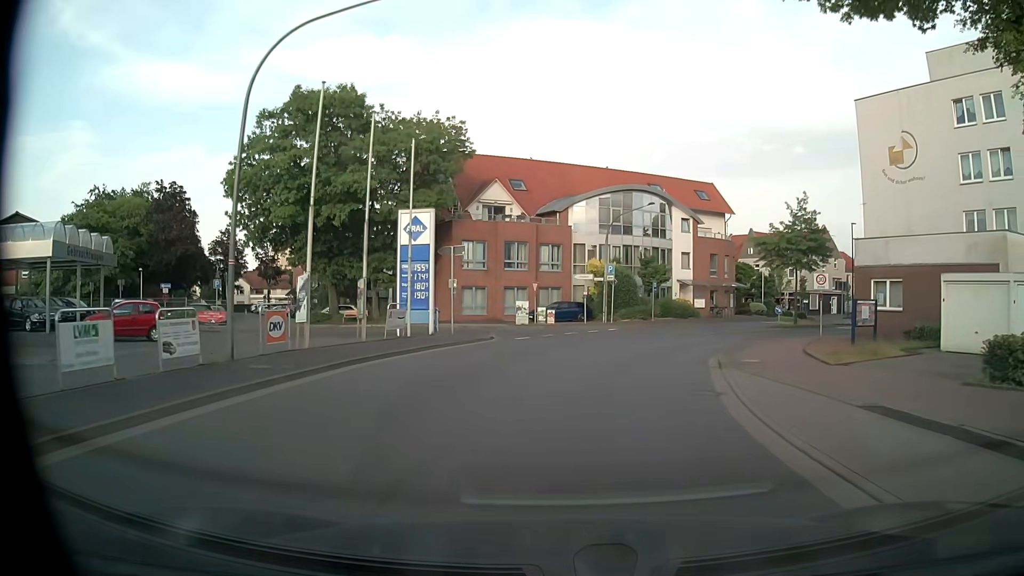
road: tertiary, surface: asphalt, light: Day
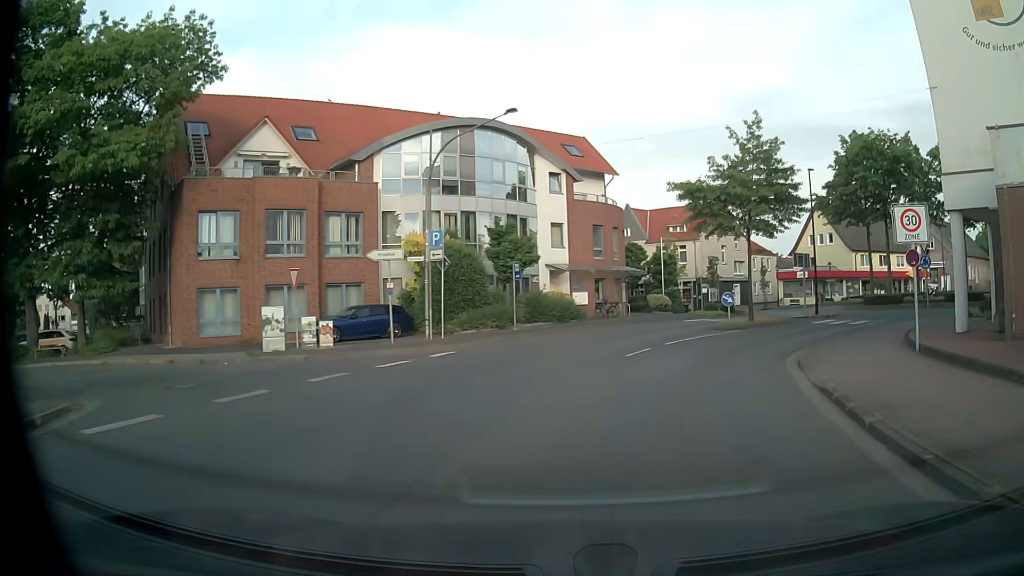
(+1.8, +20.1) m; +13°
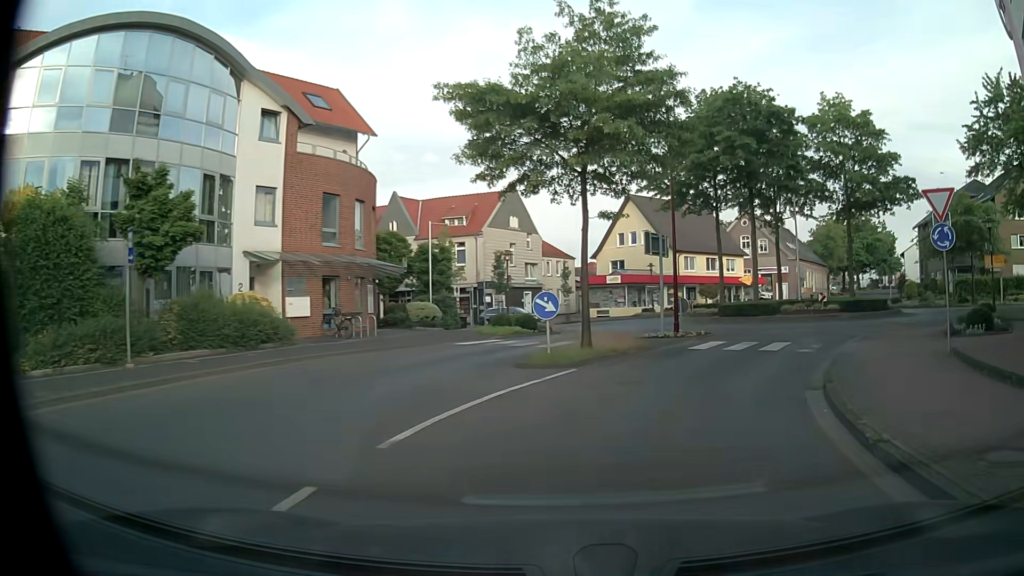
(+2.3, +14.5) m; +18°
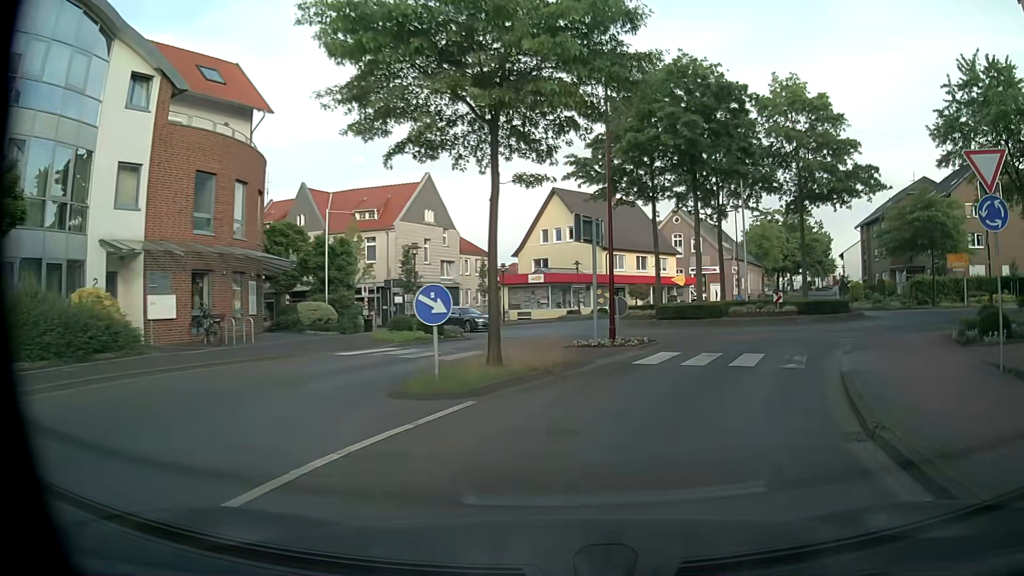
(+0.3, +4.6) m; +6°
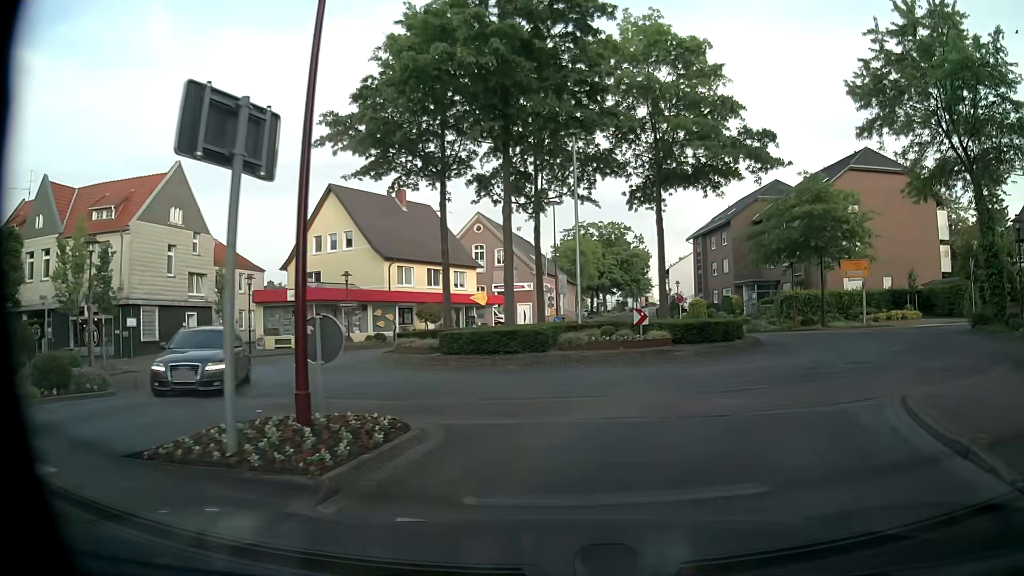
(+1.8, +11.6) m; +18°
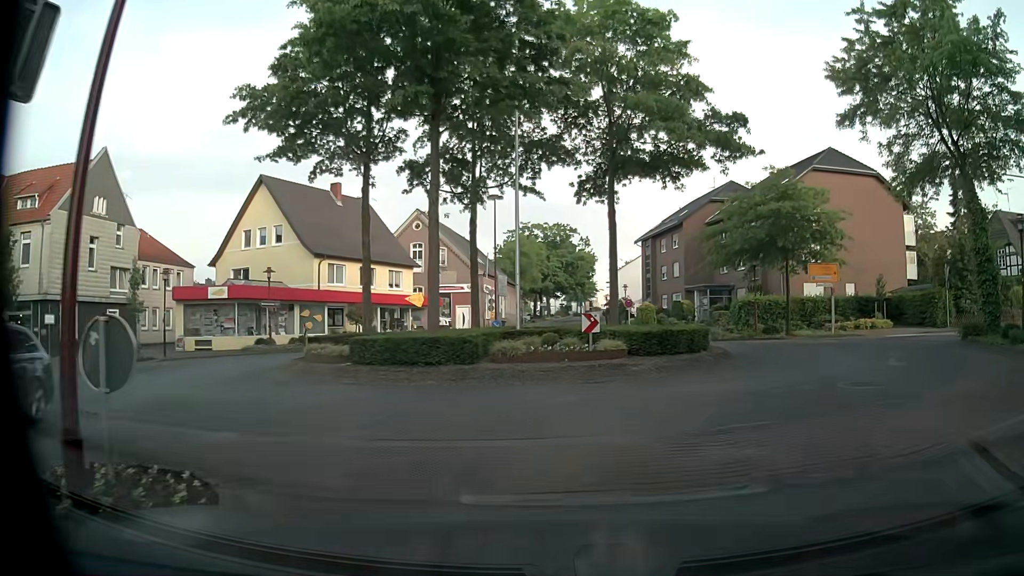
(+0.1, +3.2) m; +3°
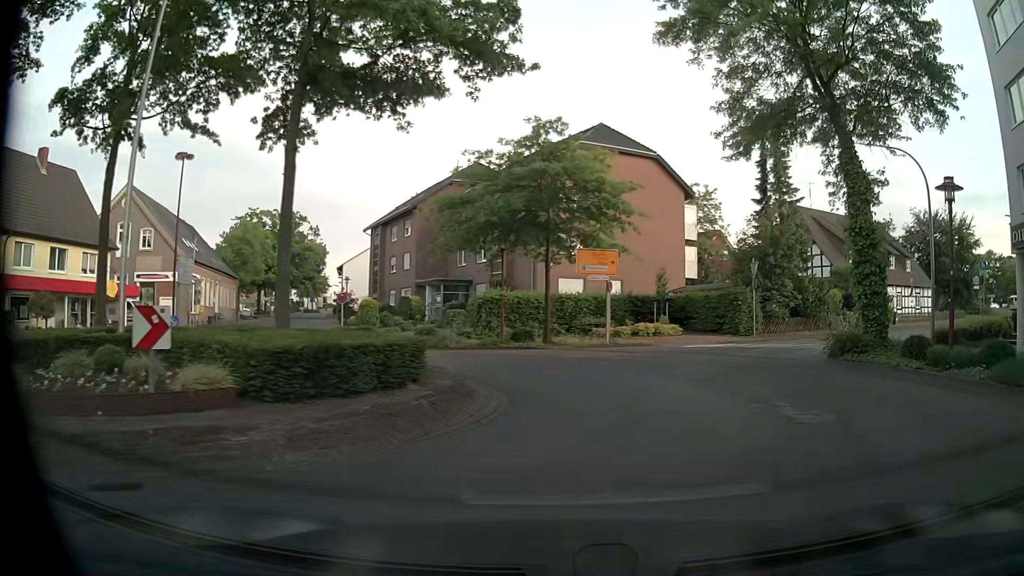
(+1.6, +8.9) m; +21°
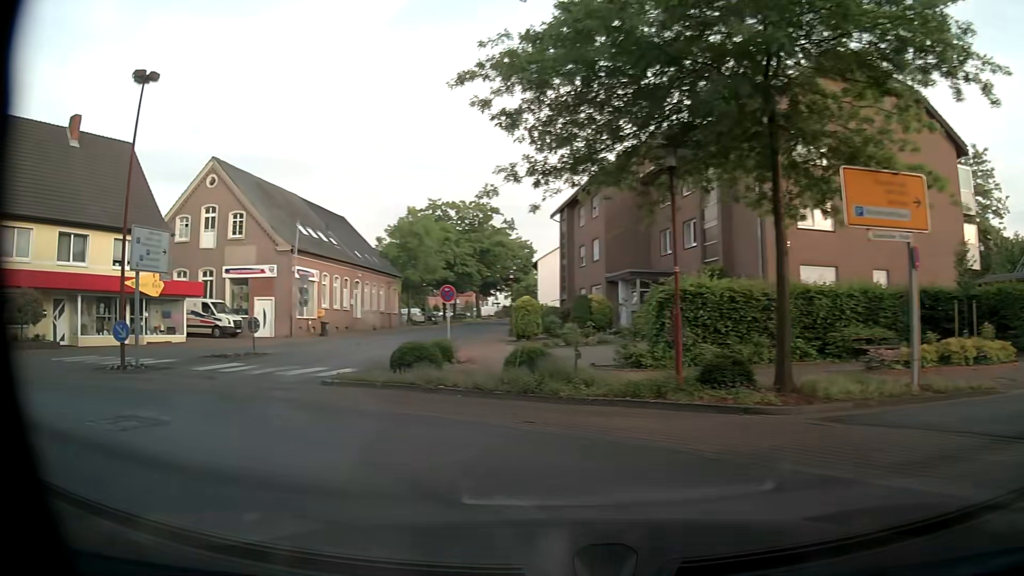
(+1.1, +15.2) m; -18°
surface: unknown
